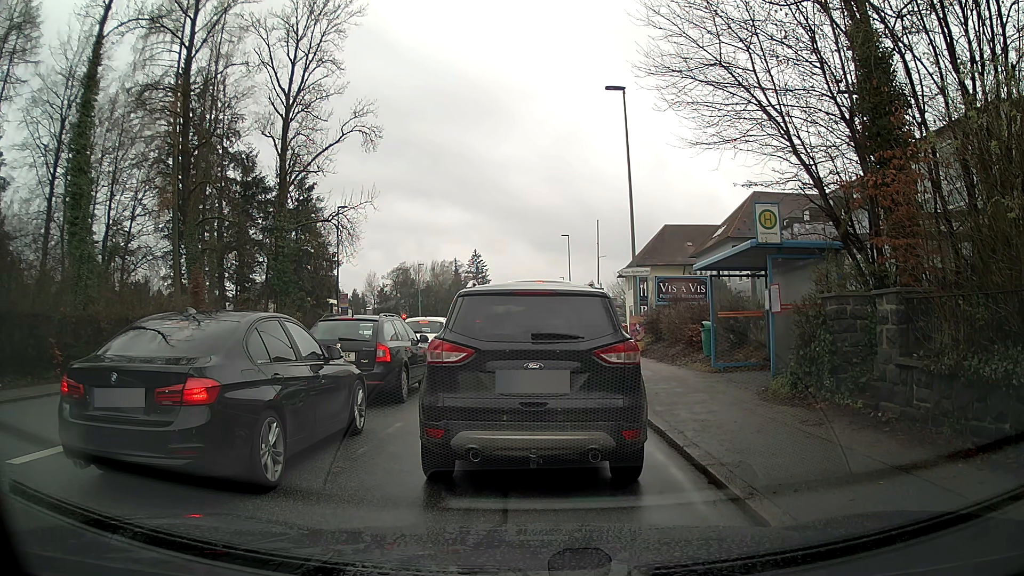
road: tertiary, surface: asphalt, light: Day
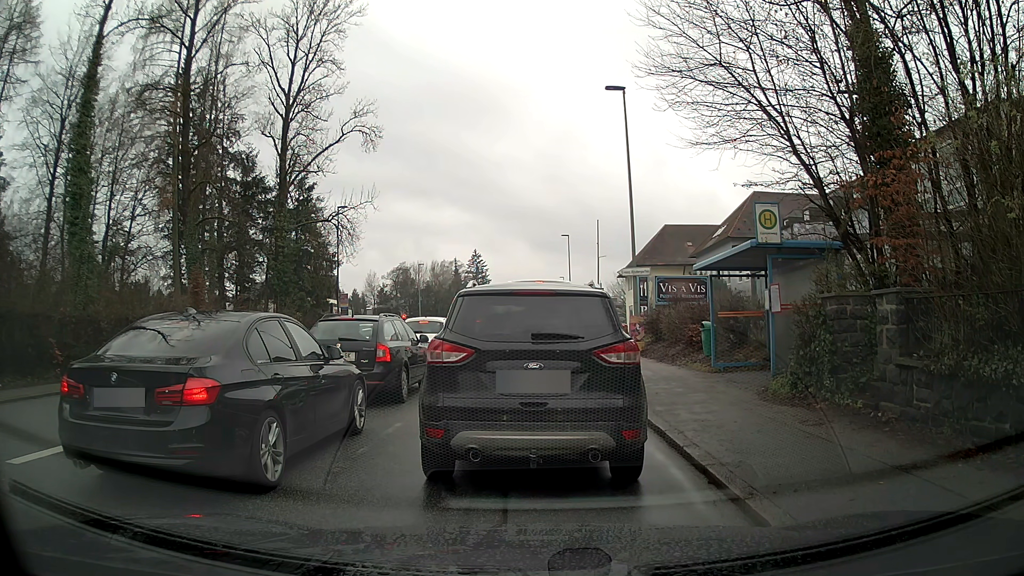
(0.0, 0.0) m; 0°
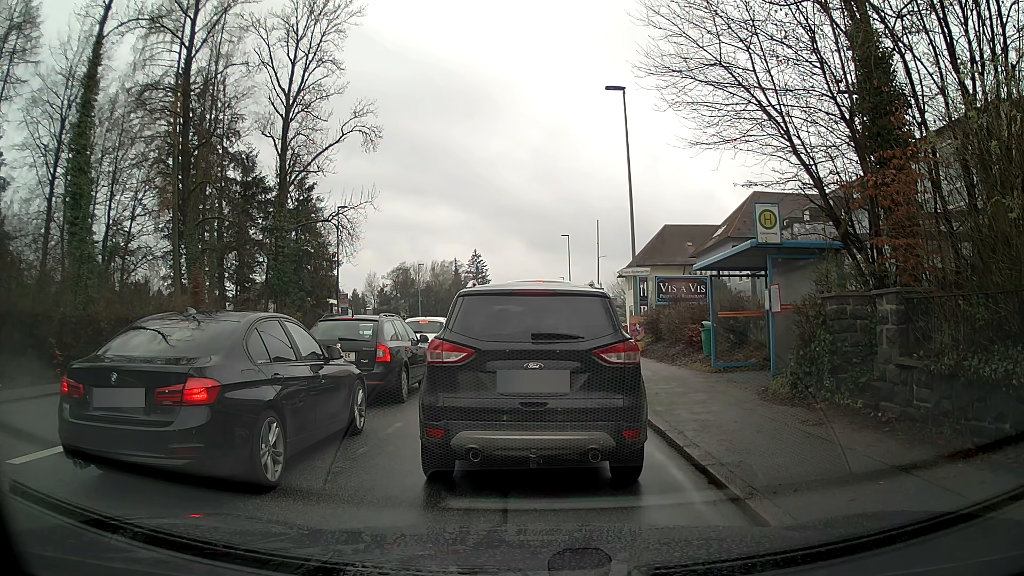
(0.0, 0.0) m; 0°
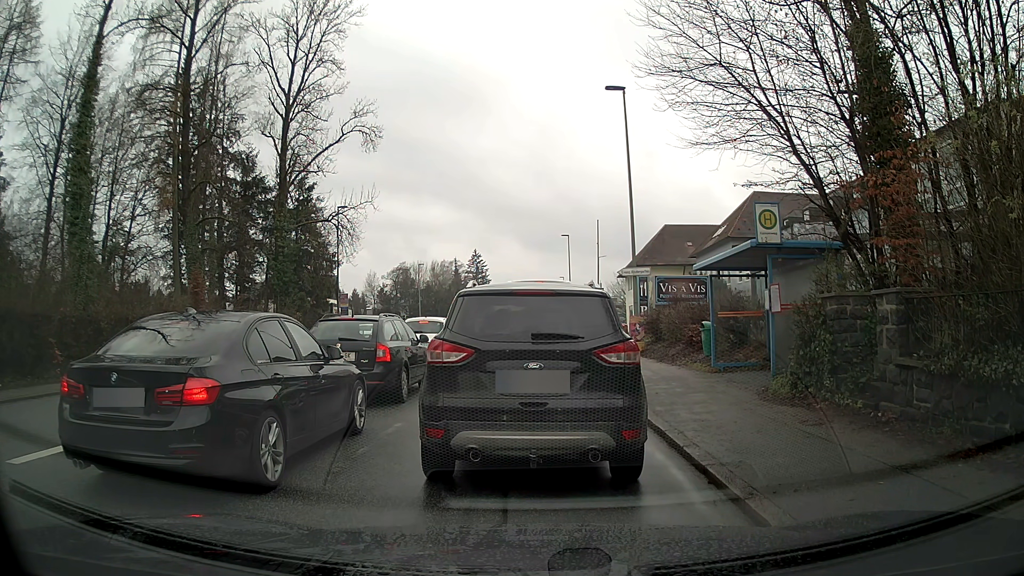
(0.0, 0.0) m; 0°
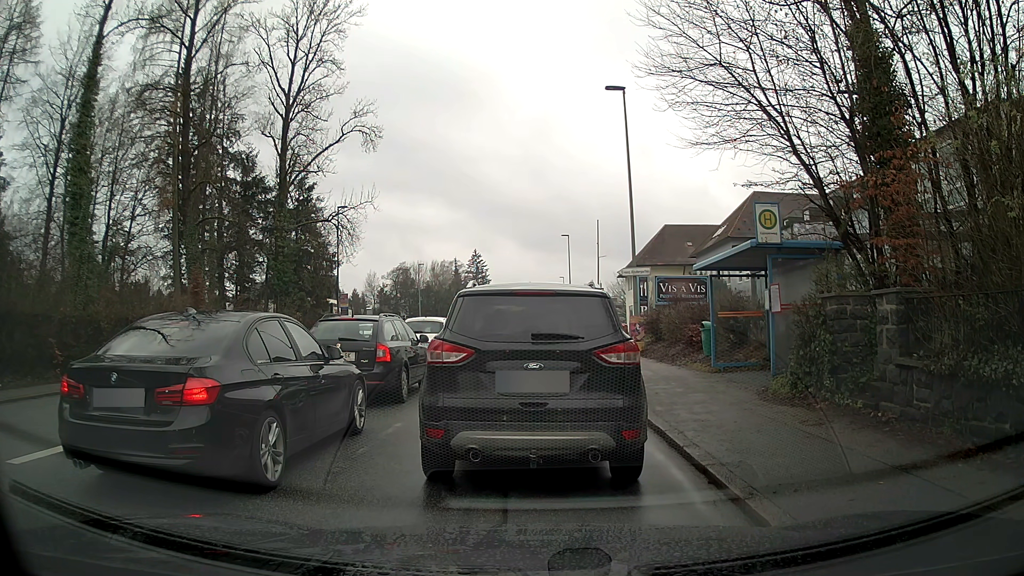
(0.0, 0.0) m; 0°
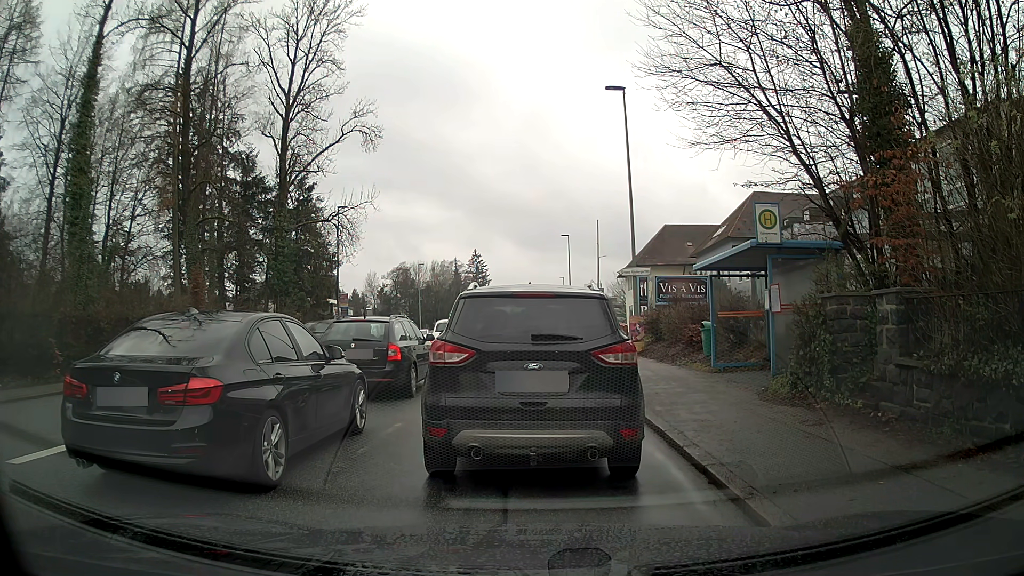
(0.0, 0.0) m; 0°
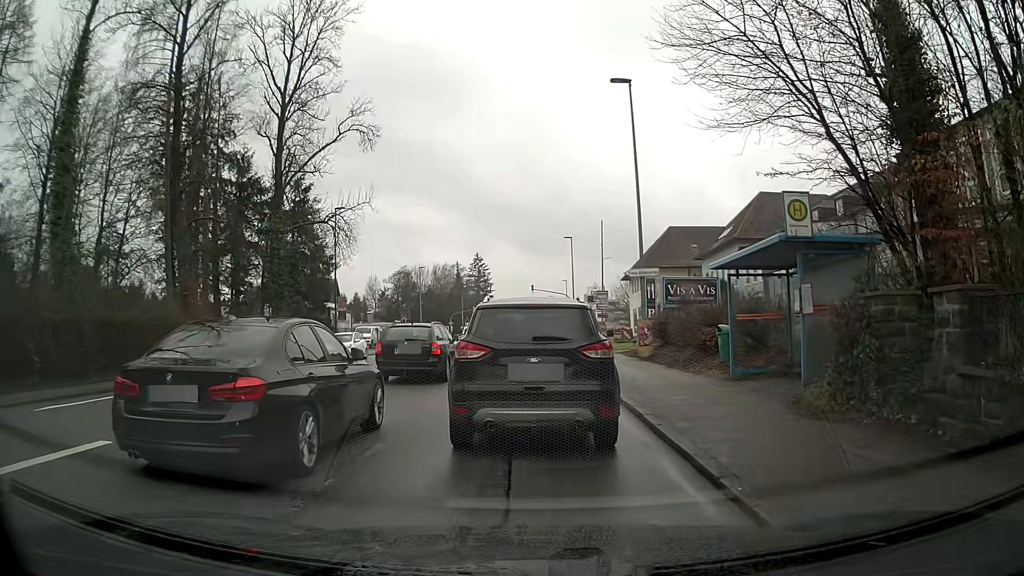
(0.0, +1.4) m; +2°
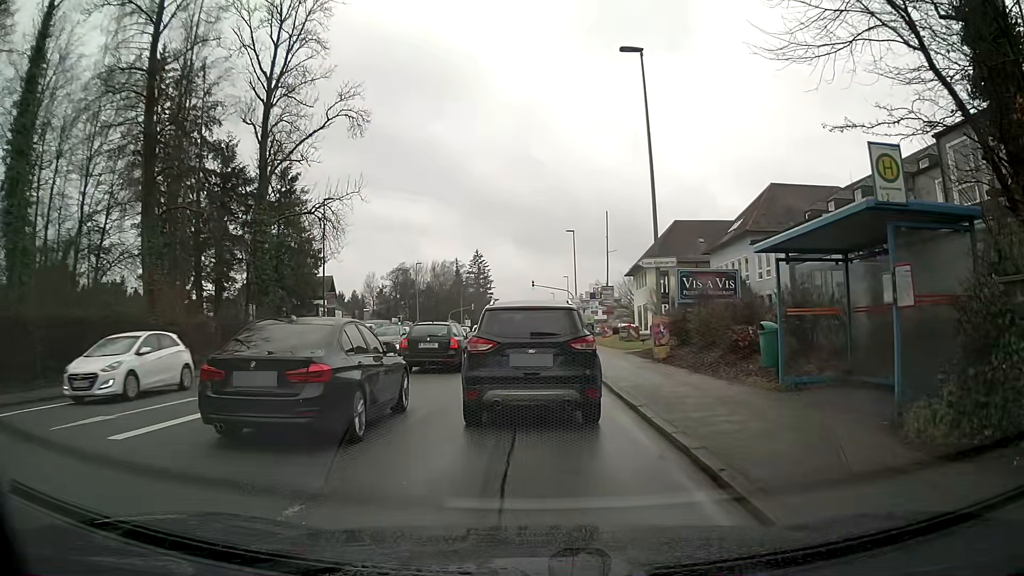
(0.0, +3.0) m; 0°
(0, +10) (0, +20) (0, +30) (0, +40) (0, +50) (0, +60) (0, +70) (0, +80) (+5, +88) (+15, +90) m
